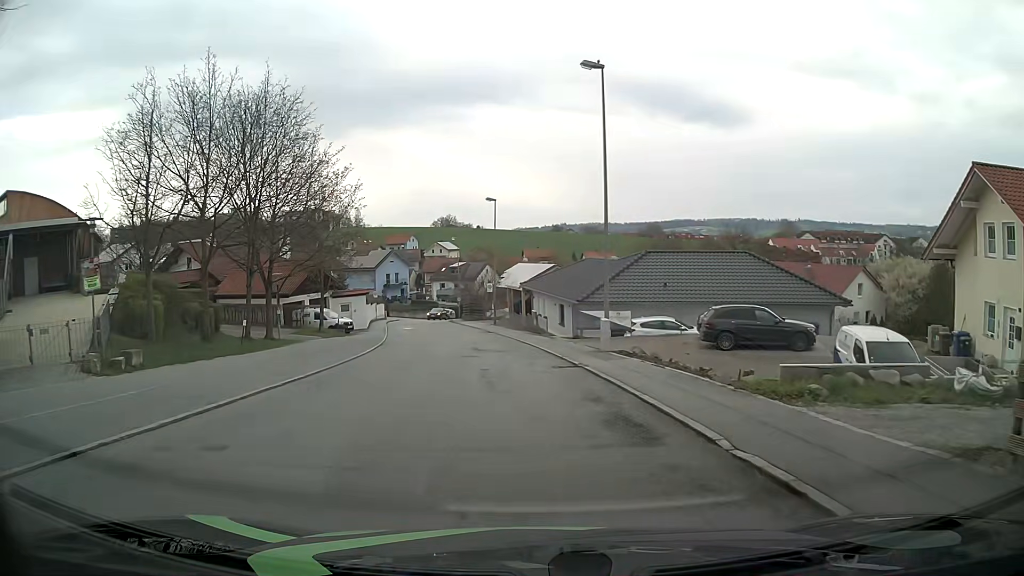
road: residential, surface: asphalt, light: Day
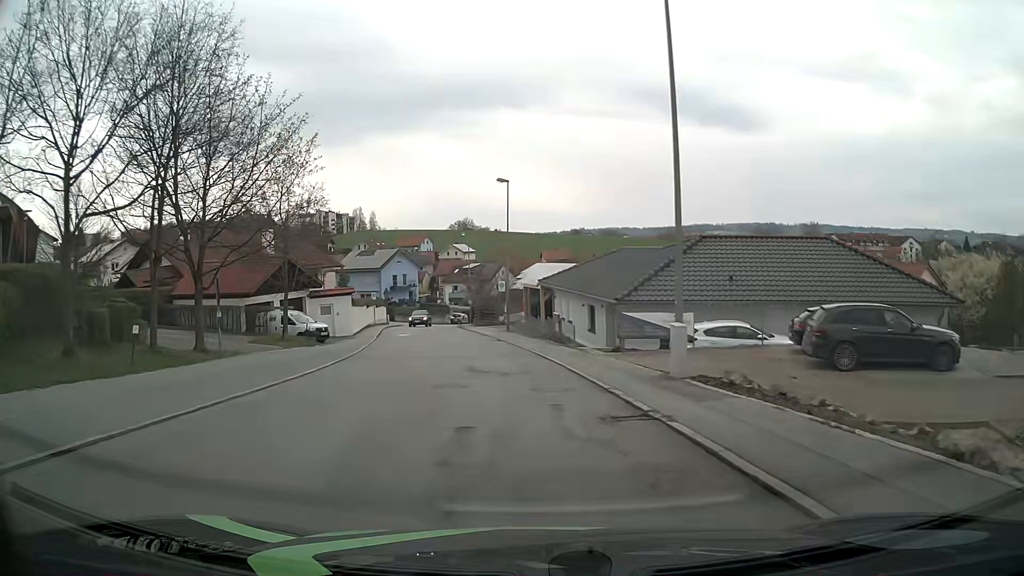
(-0.2, +8.9) m; -2°
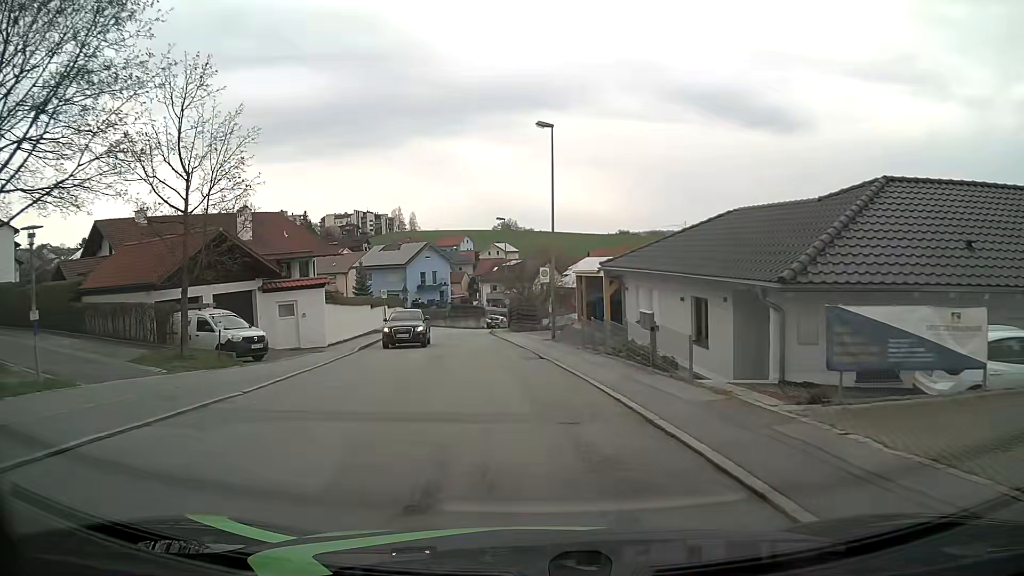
(-0.4, +13.3) m; -4°
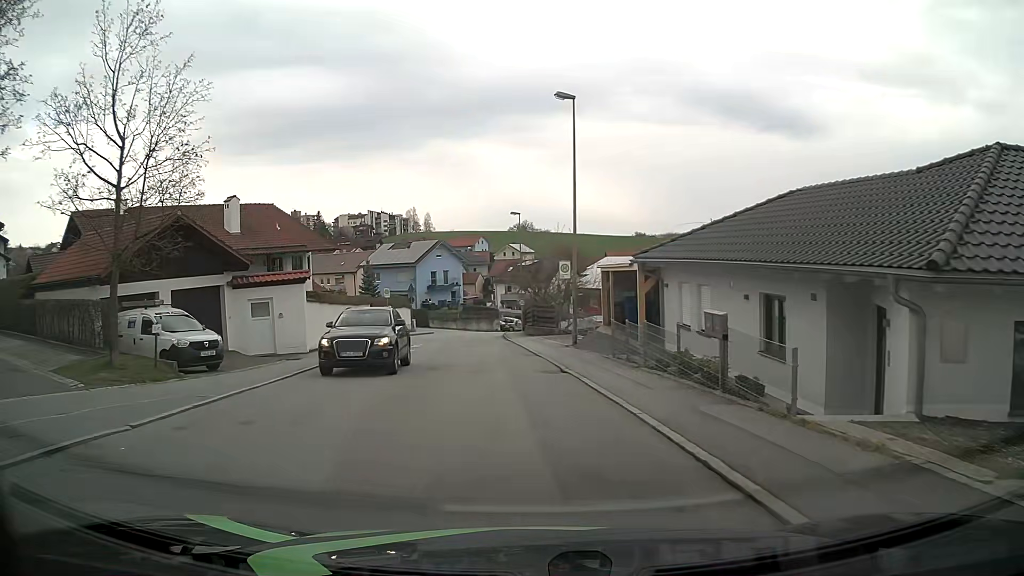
(0.0, +4.4) m; -1°
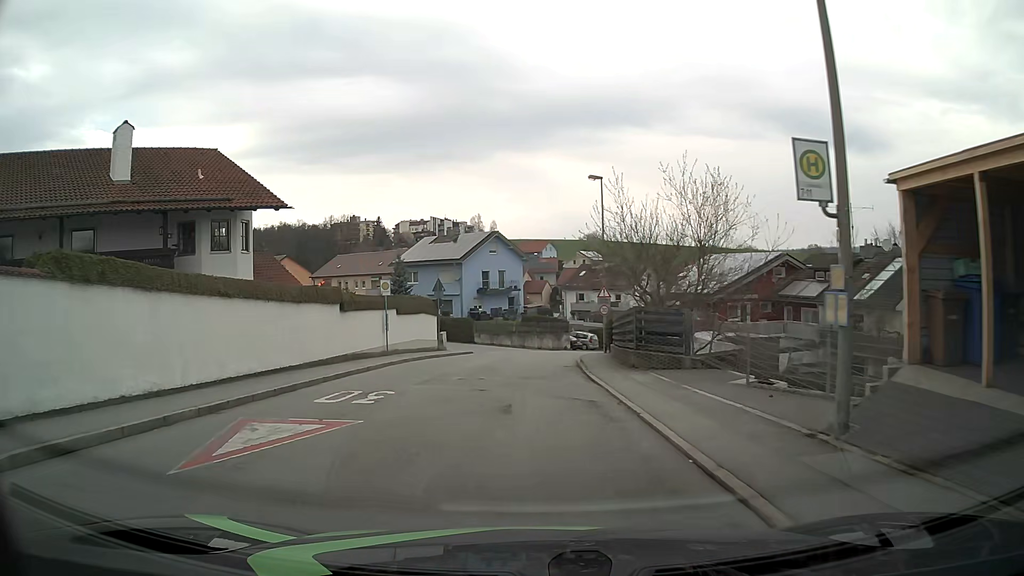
(-0.9, +18.7) m; -5°
